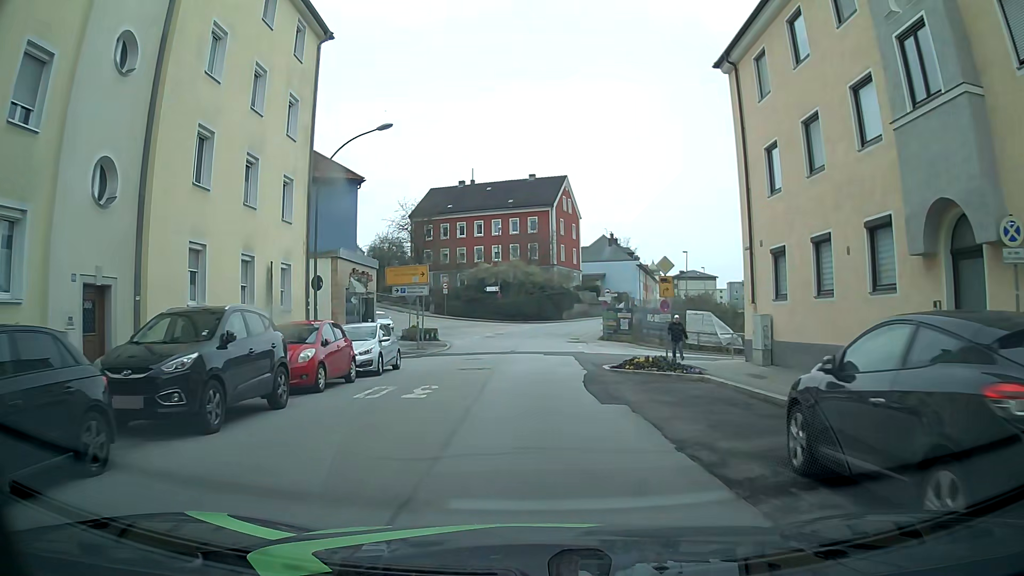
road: tertiary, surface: asphalt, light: Day
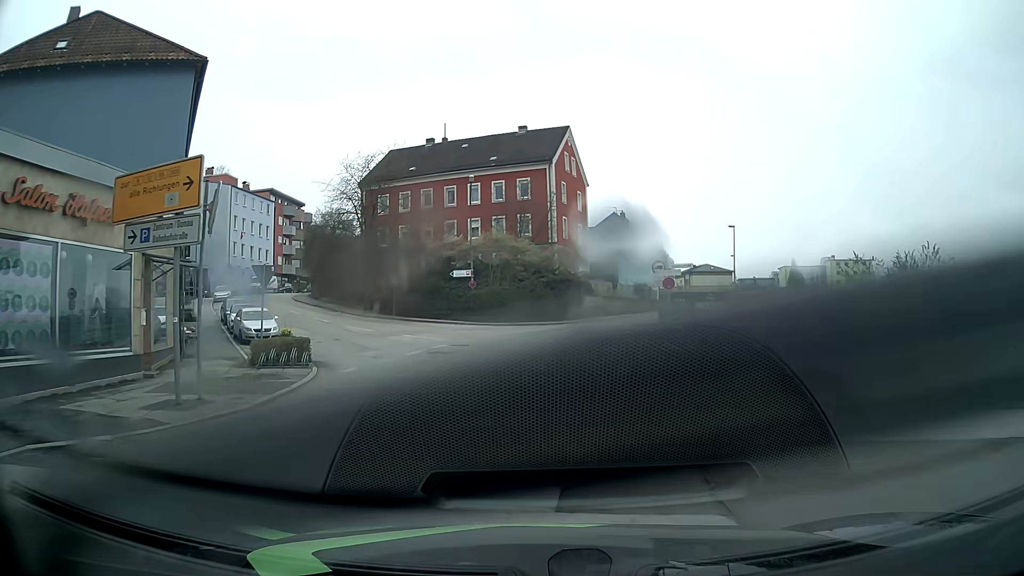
(0.0, +22.5) m; 0°
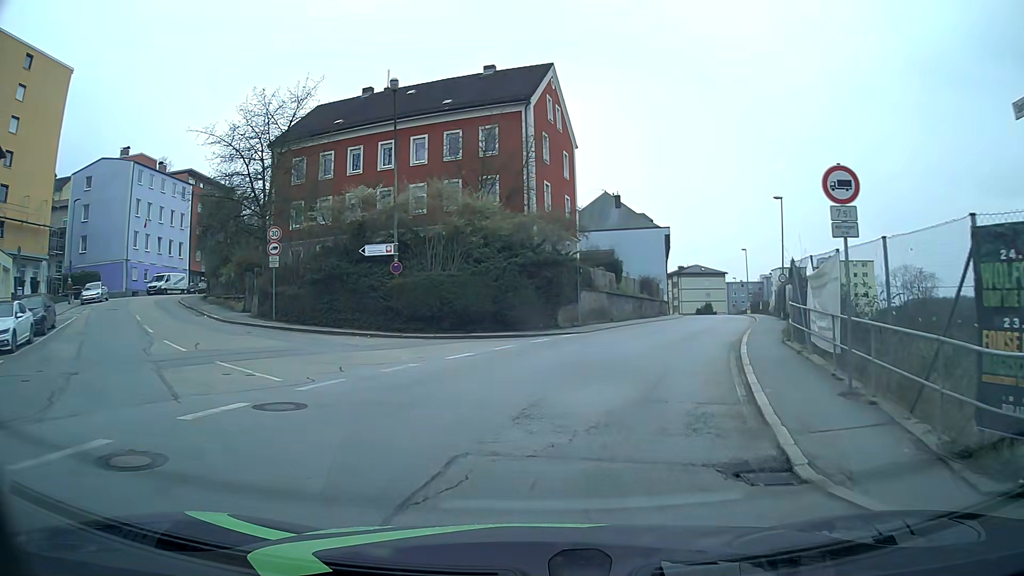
(+0.1, +17.8) m; +3°
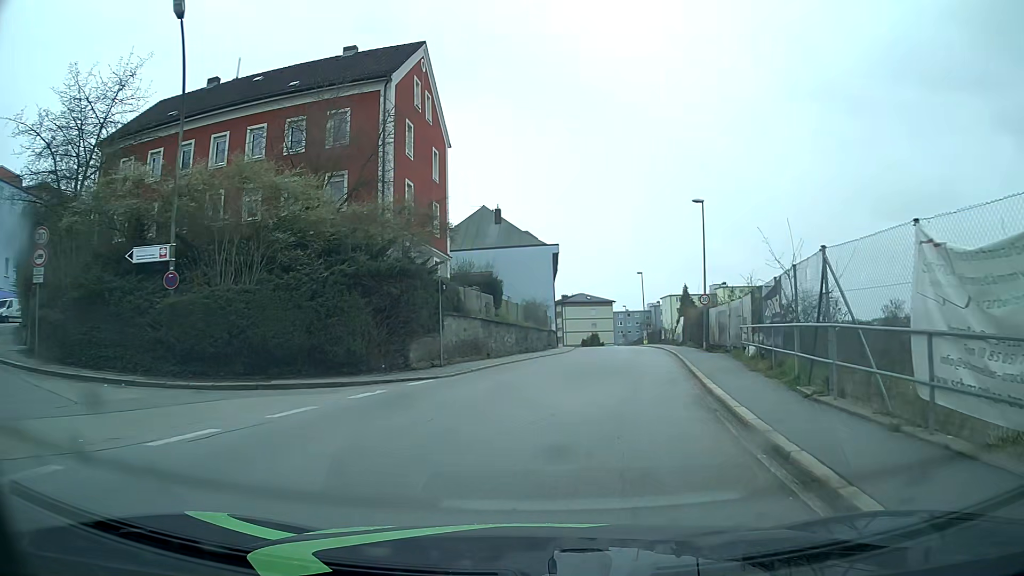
(+0.8, +8.7) m; +10°
(+1, +10) (+2, +20) (+4, +30) (+5, +40) (+7, +49) (+8, +59) (+8, +69) (+9, +79) (+9, +89) (+9, +99) m
